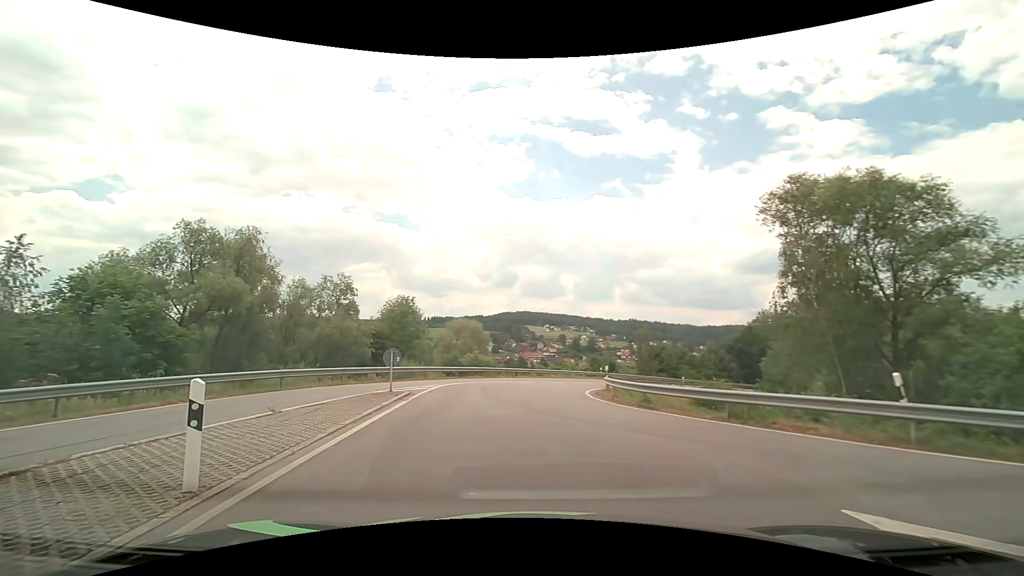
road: secondary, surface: asphalt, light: Day
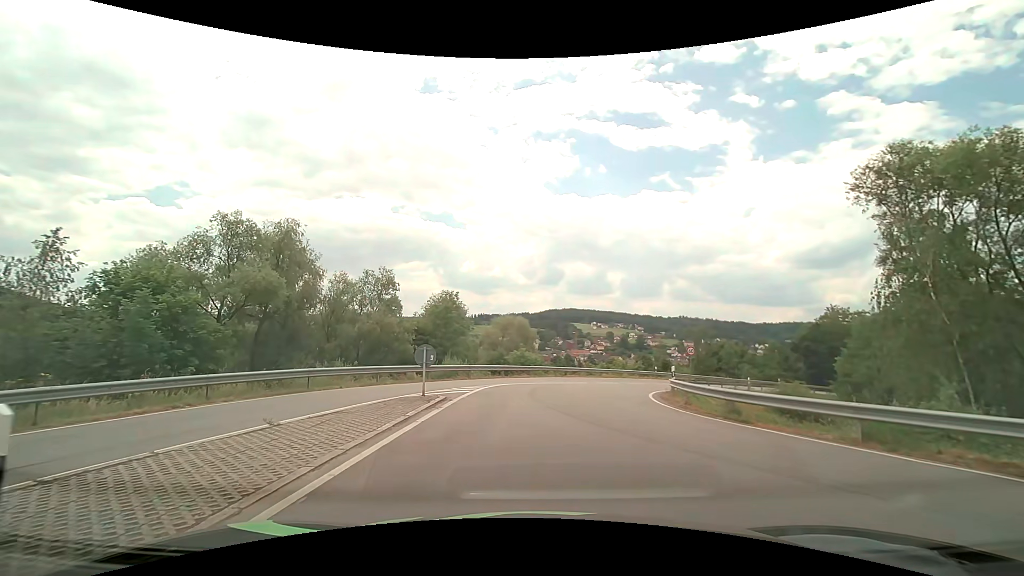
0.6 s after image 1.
(-0.2, +2.7) m; -5°
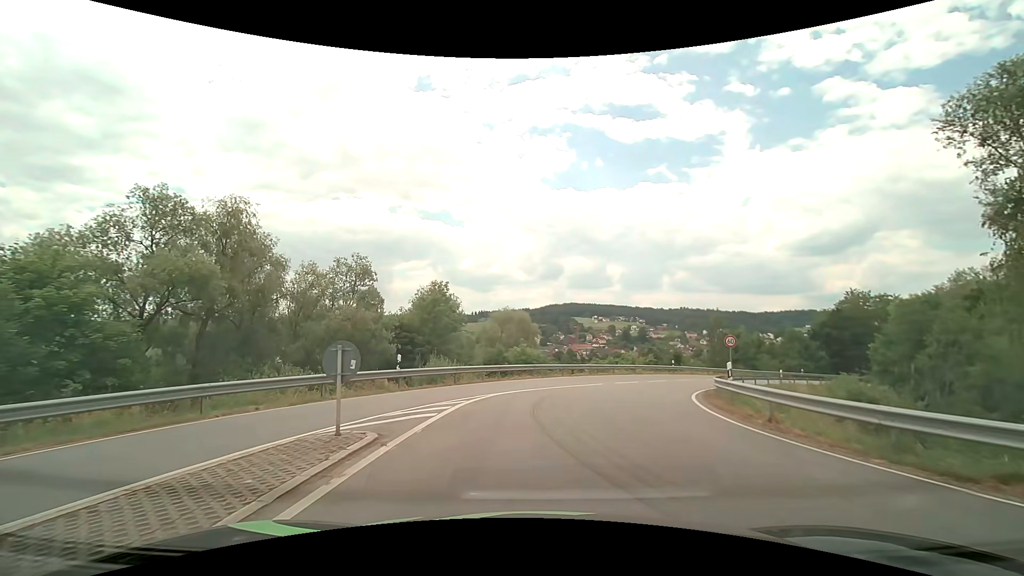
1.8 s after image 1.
(-0.1, +6.1) m; -1°
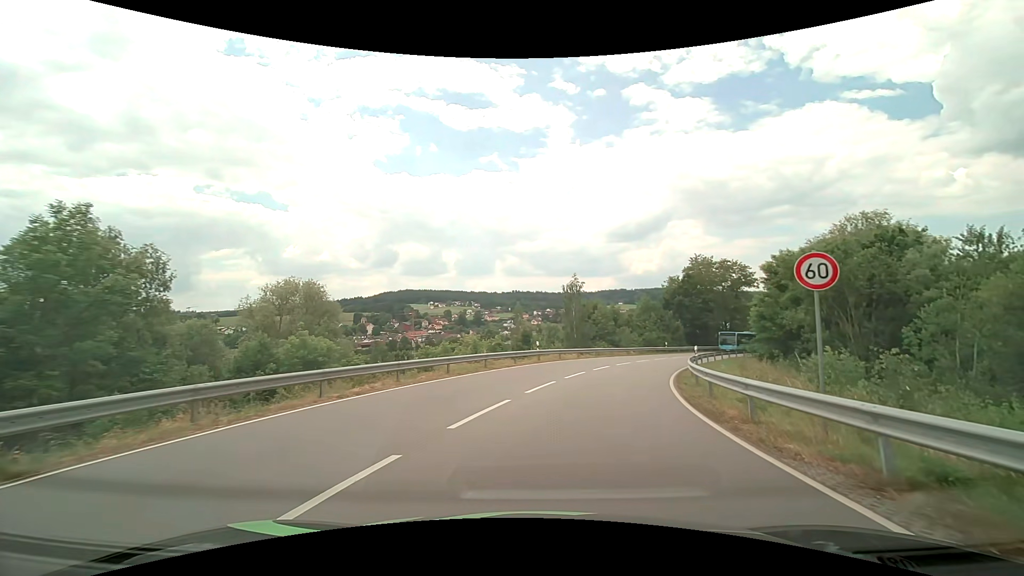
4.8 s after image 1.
(+2.4, +19.7) m; +17°
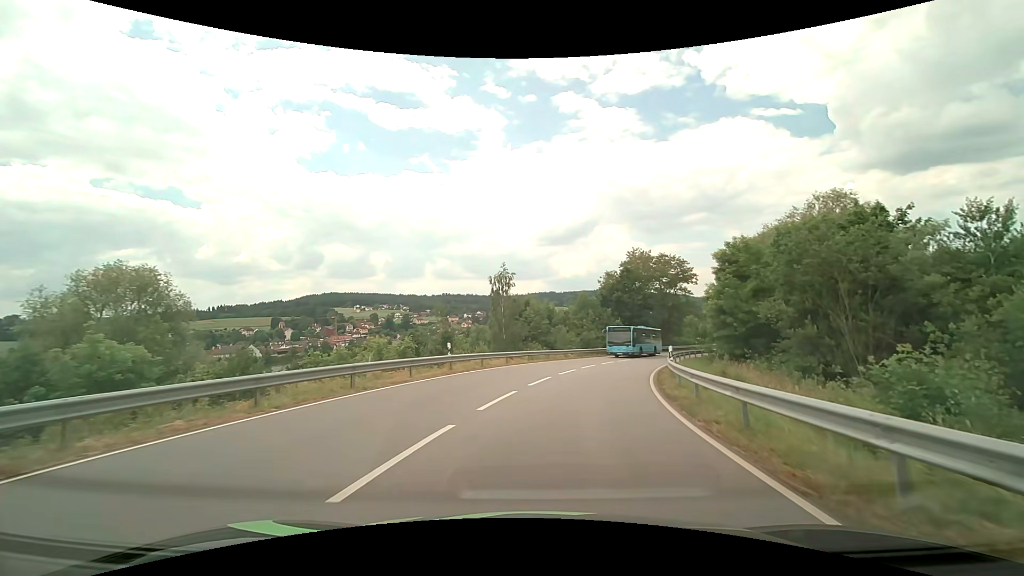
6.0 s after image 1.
(+0.8, +9.6) m; +9°
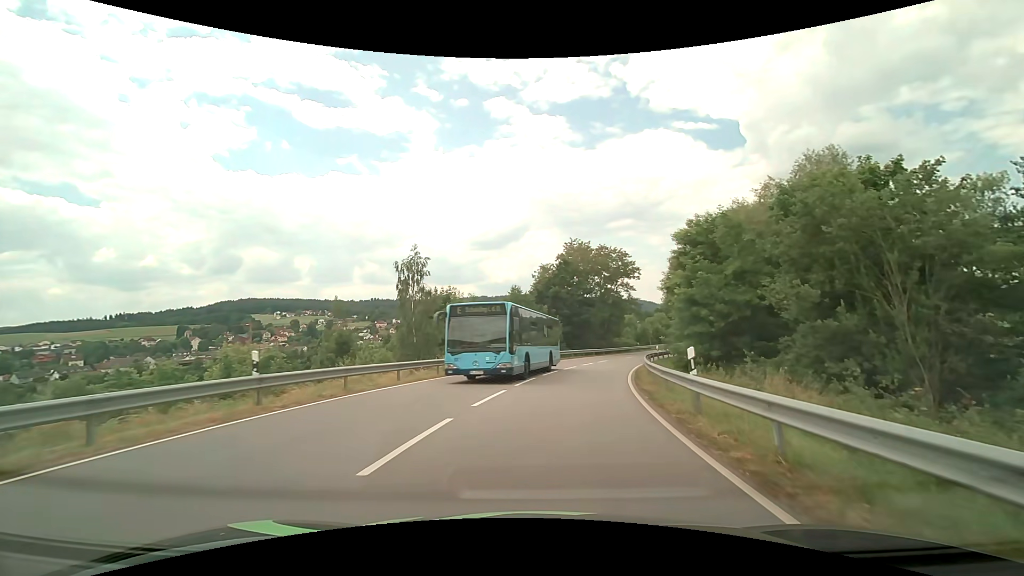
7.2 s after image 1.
(+0.7, +10.8) m; +8°
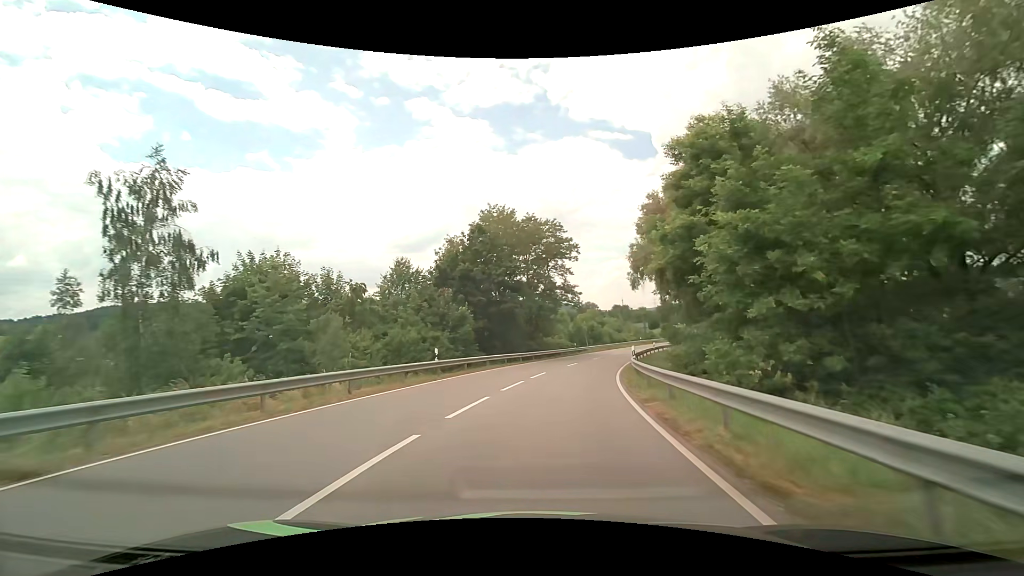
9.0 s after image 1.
(+1.5, +19.2) m; +9°
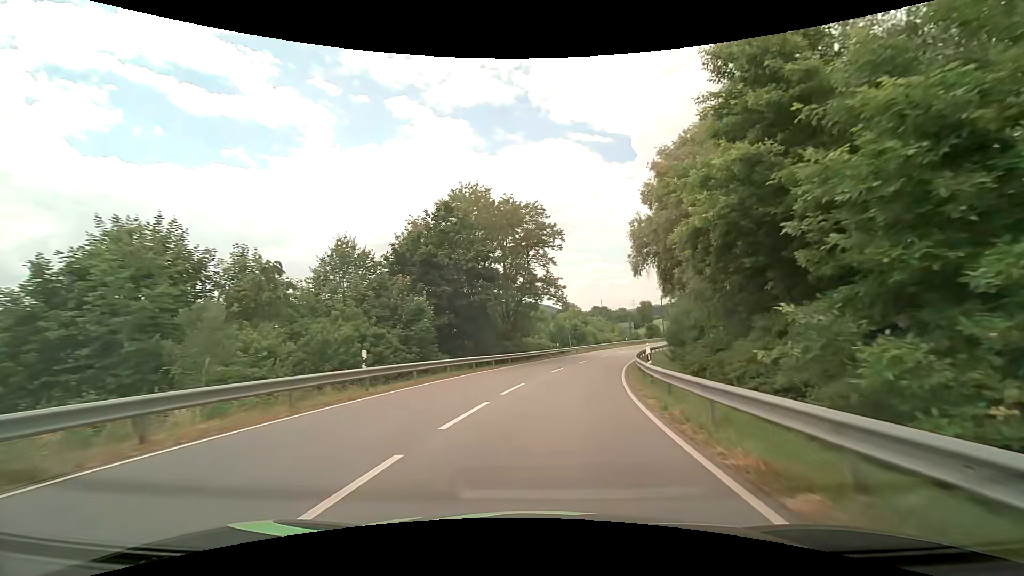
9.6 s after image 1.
(+0.1, +7.3) m; +2°
(0, +10) (+1, +20) (+3, +30) (+6, +39) (+8, +49) (+11, +59) (+15, +68) (+19, +77) (+23, +86) (+27, +95) m
